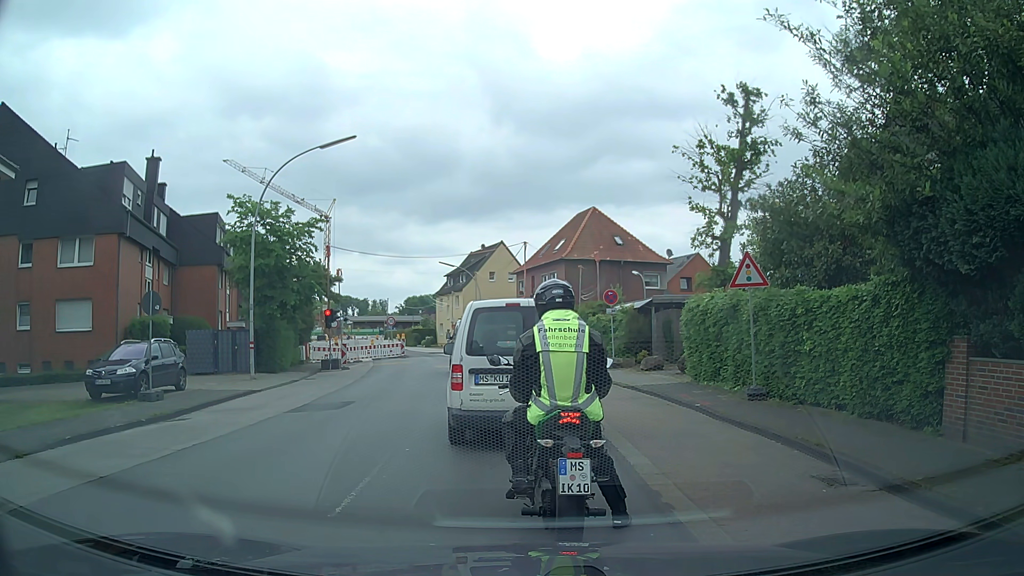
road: secondary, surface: asphalt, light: Day
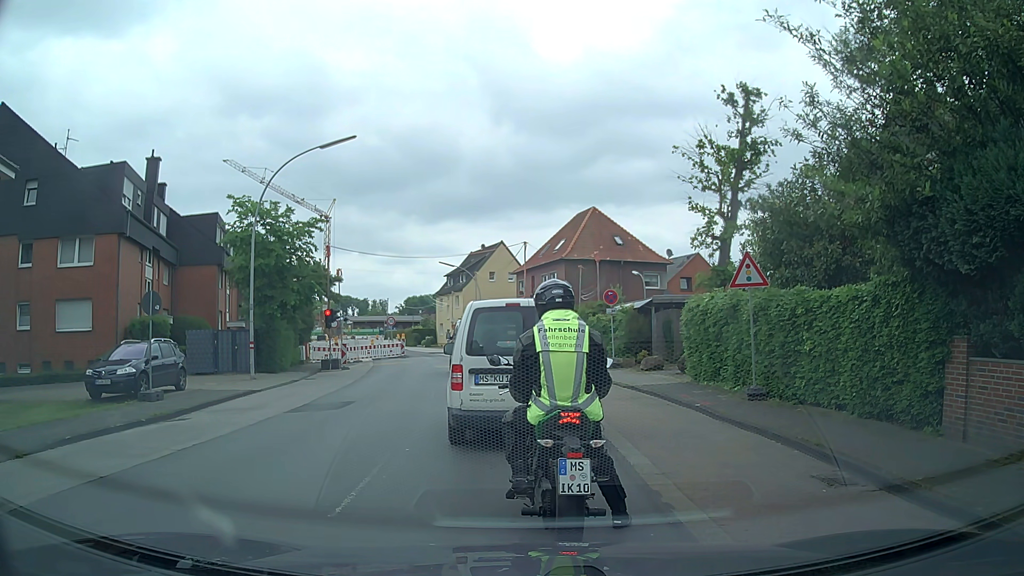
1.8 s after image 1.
(0.0, 0.0) m; 0°
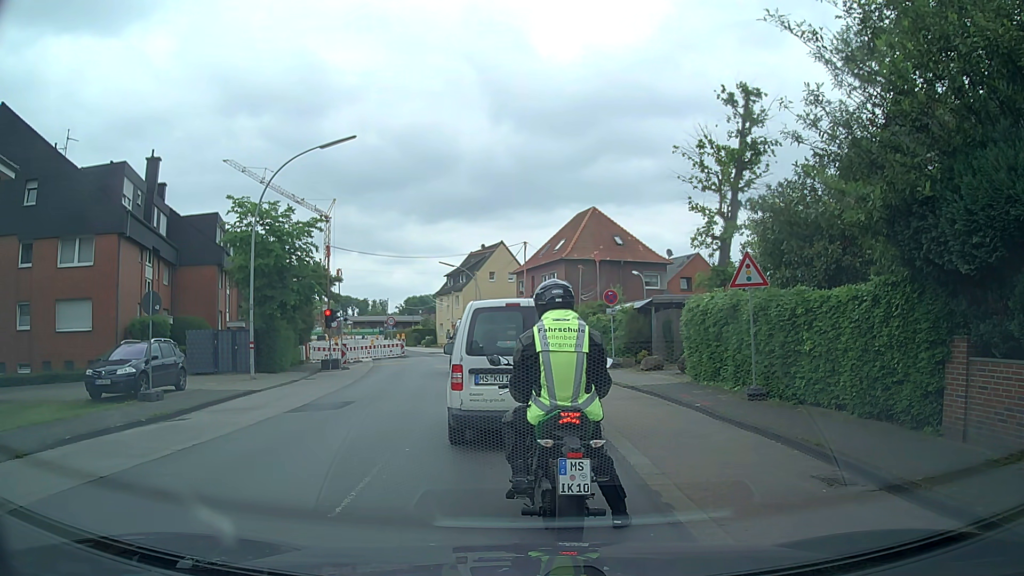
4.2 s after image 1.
(0.0, 0.0) m; 0°
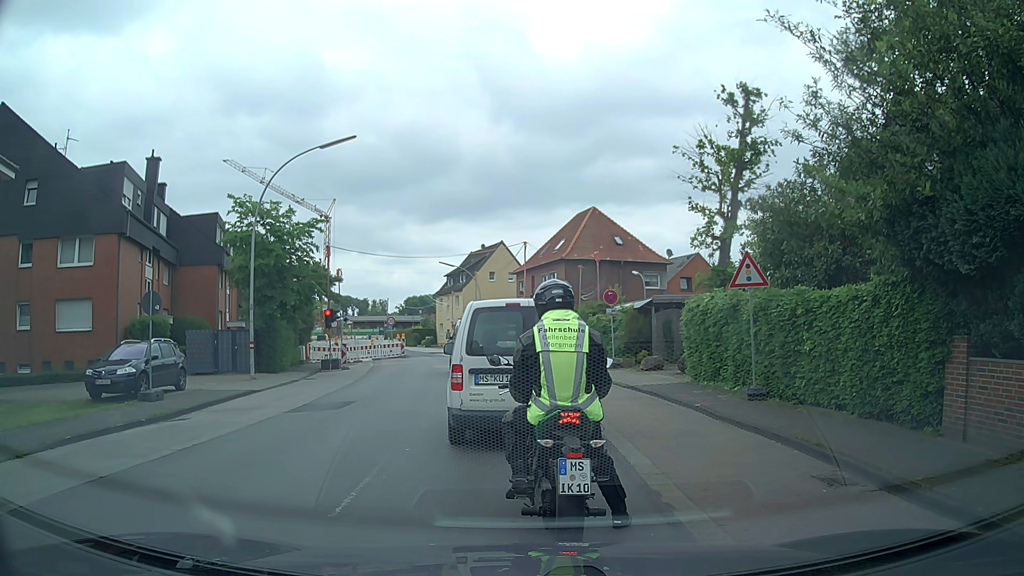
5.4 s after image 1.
(0.0, 0.0) m; 0°
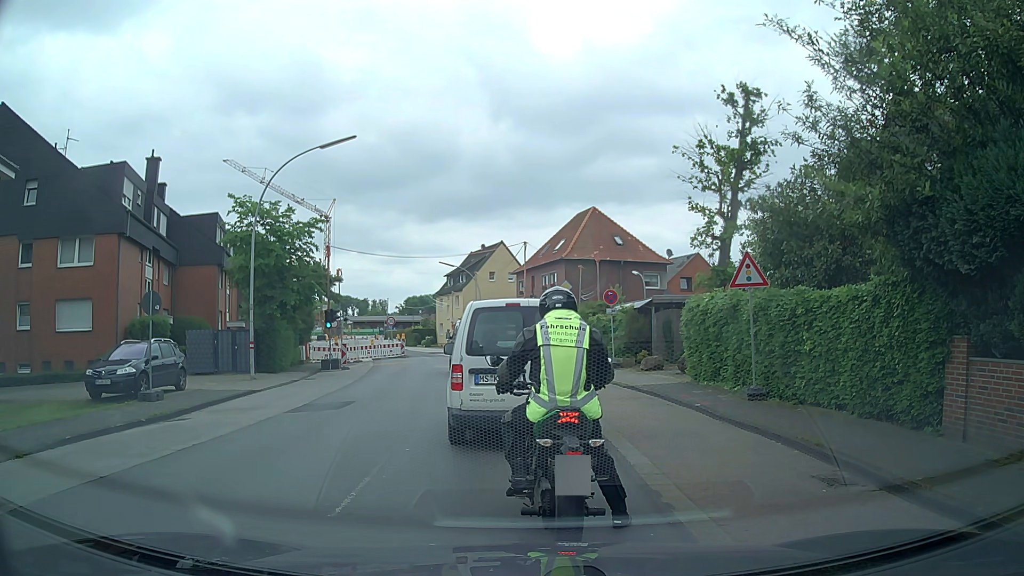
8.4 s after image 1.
(0.0, 0.0) m; 0°
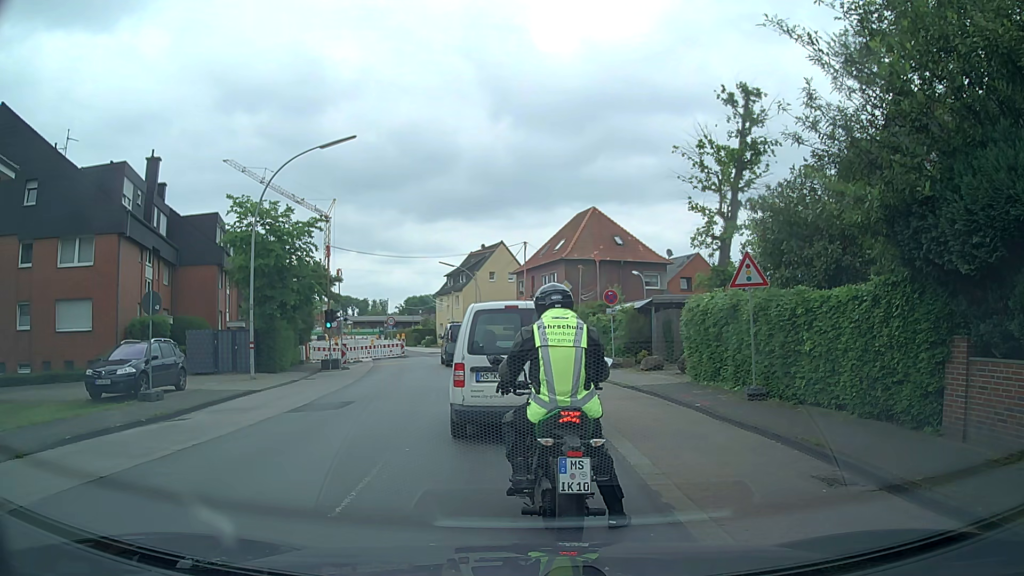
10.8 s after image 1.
(0.0, 0.0) m; 0°
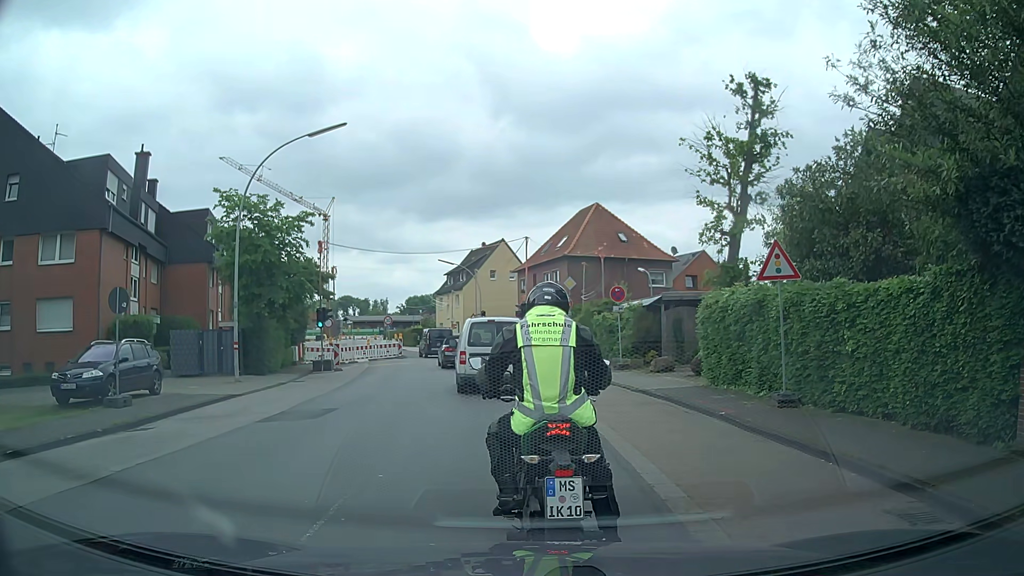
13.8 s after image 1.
(0.0, +1.6) m; 0°
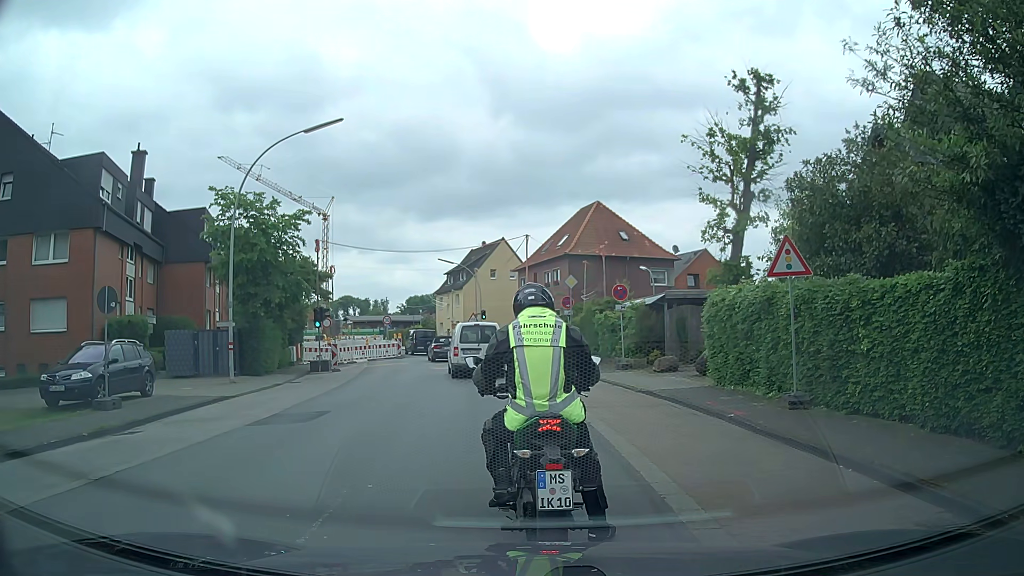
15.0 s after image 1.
(0.0, +0.5) m; 0°
(-1, +10) (-2, +20) (-4, +30) (-6, +39) (-9, +49) (-12, +58) (-16, +68) (-21, +77) (-25, +86) (-29, +95) m
